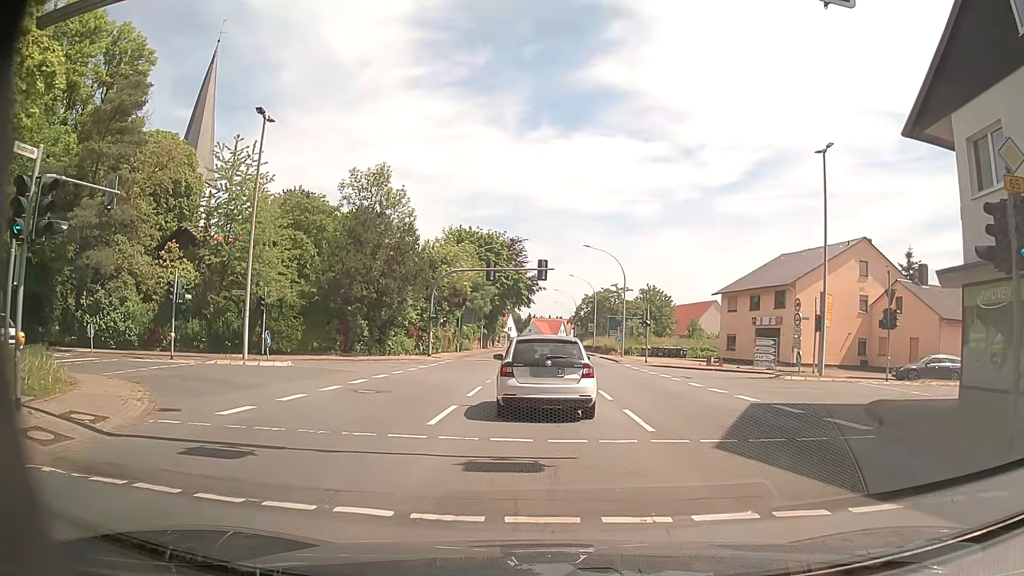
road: primary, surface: asphalt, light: Day
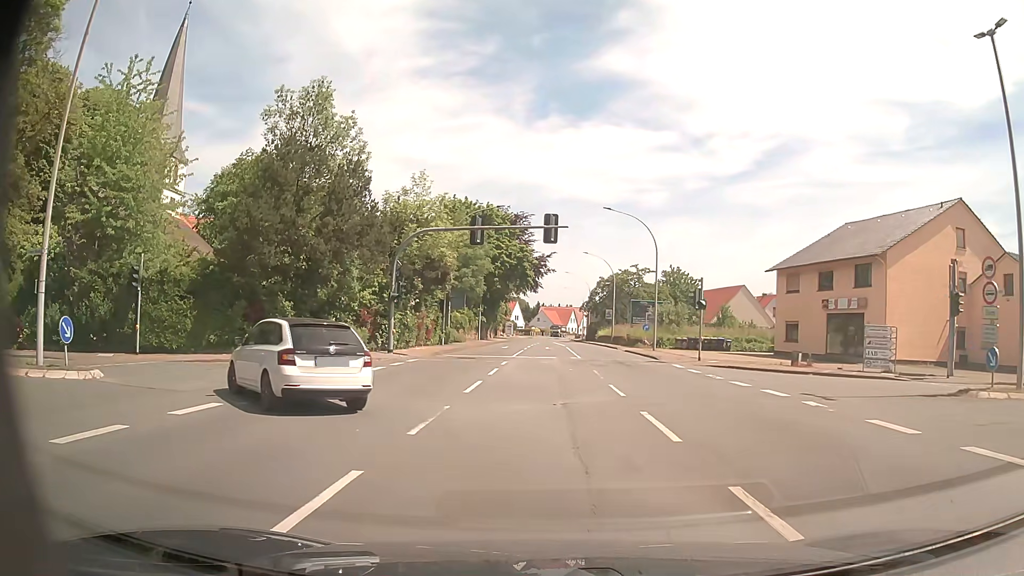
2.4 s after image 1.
(+0.5, +13.7) m; +2°
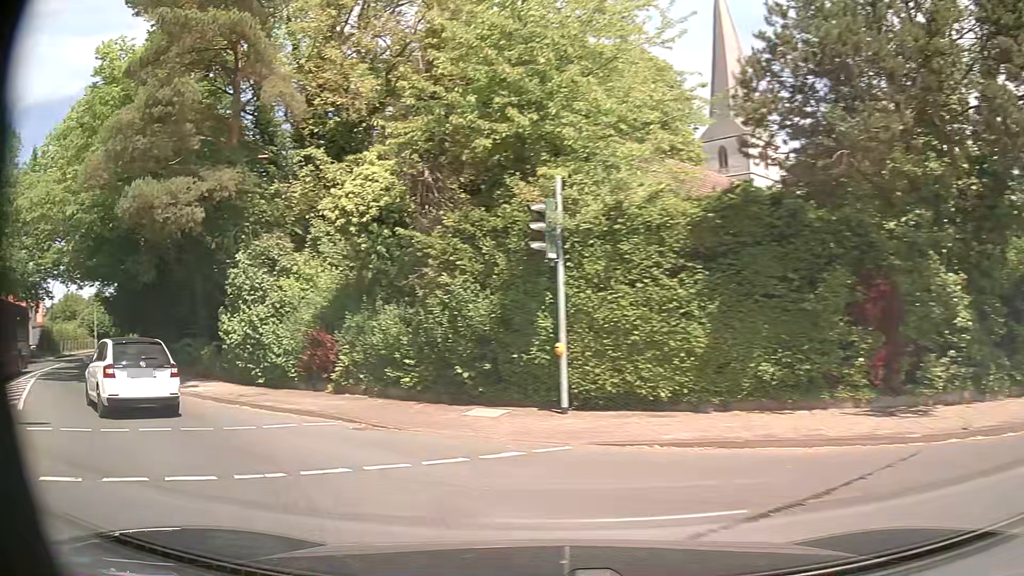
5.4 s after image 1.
(-5.0, +15.7) m; -53°
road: tertiary
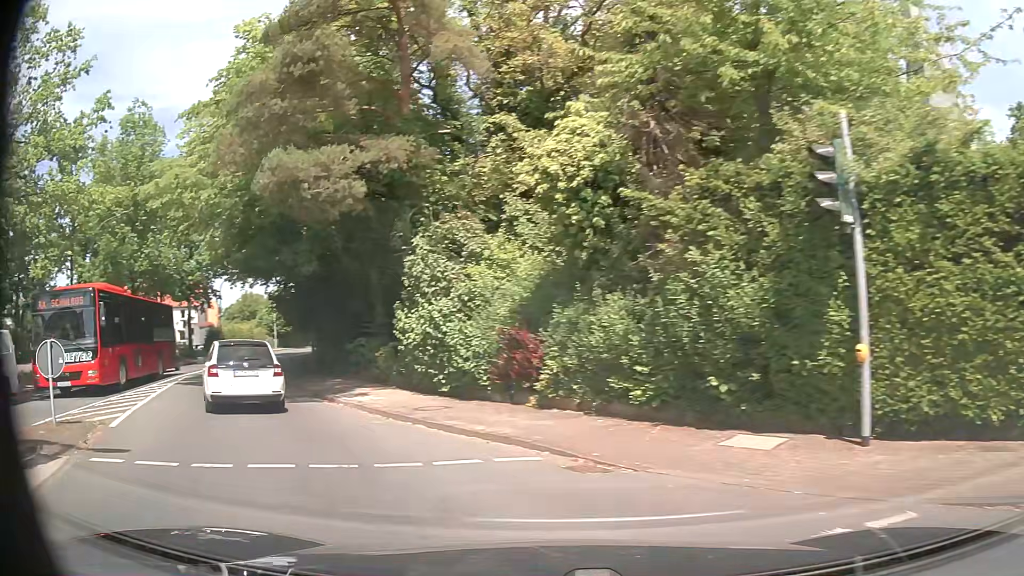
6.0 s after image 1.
(-0.5, +3.3) m; -19°
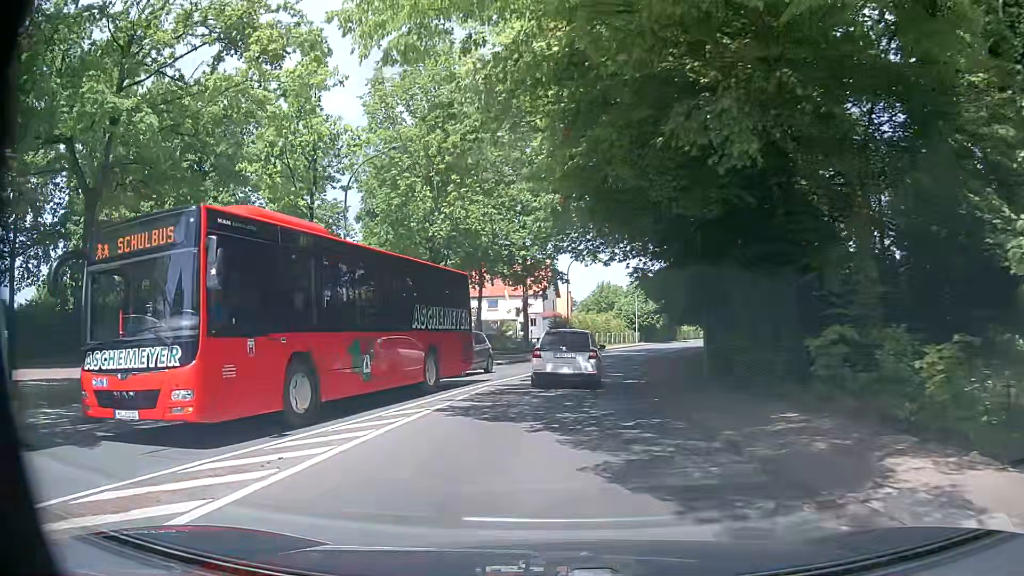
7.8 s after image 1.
(-4.0, +11.3) m; -31°
